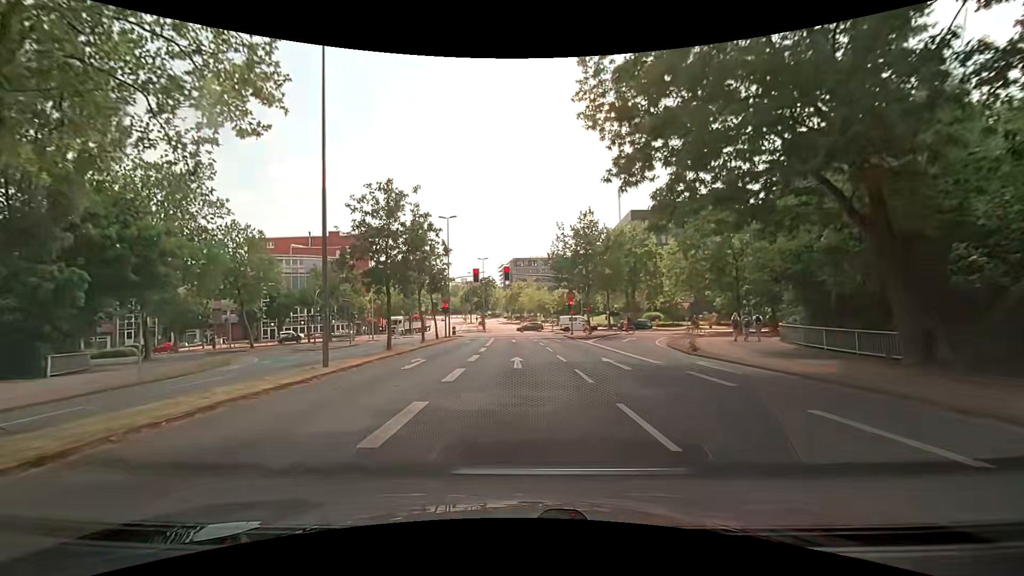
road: unclassified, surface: asphalt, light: Day
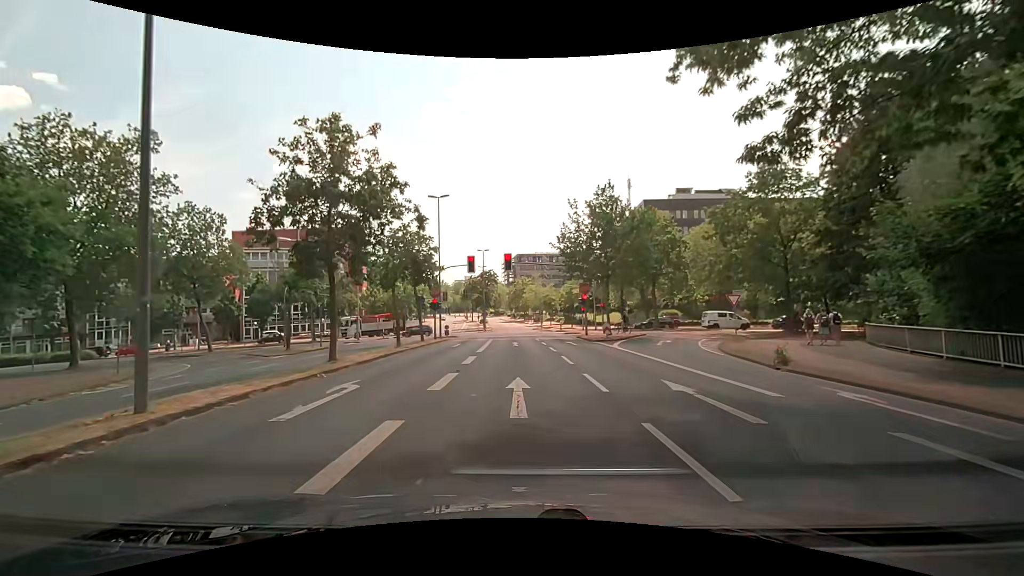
(0.0, +7.8) m; 0°
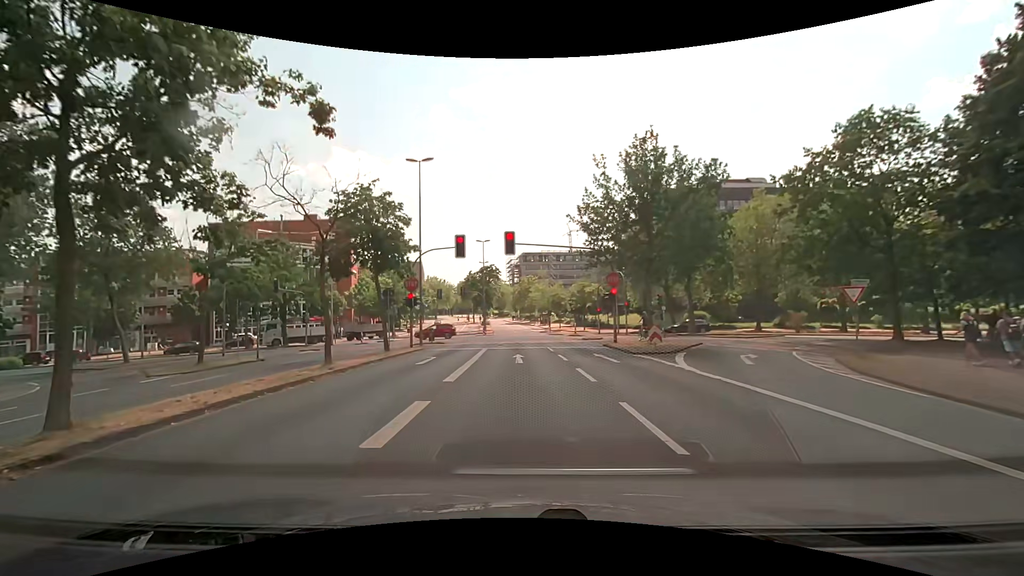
(-0.2, +10.2) m; -2°
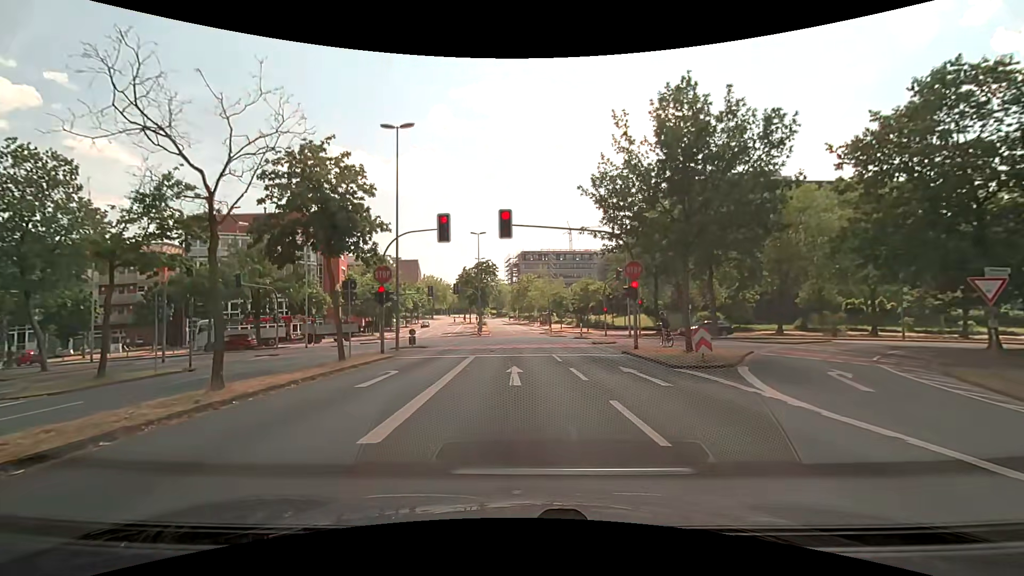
(0.0, +5.7) m; +1°
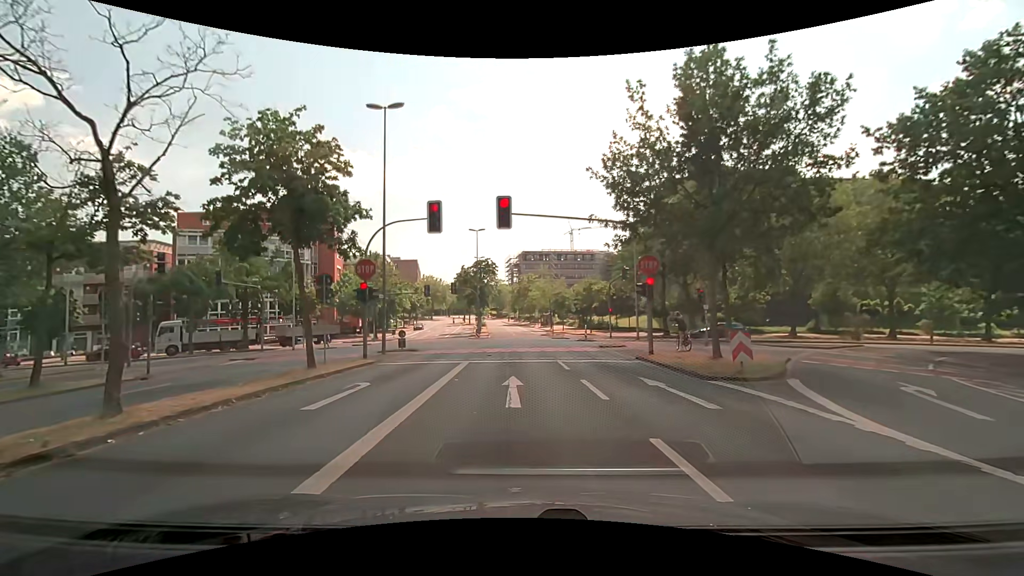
(0.0, +2.7) m; -1°
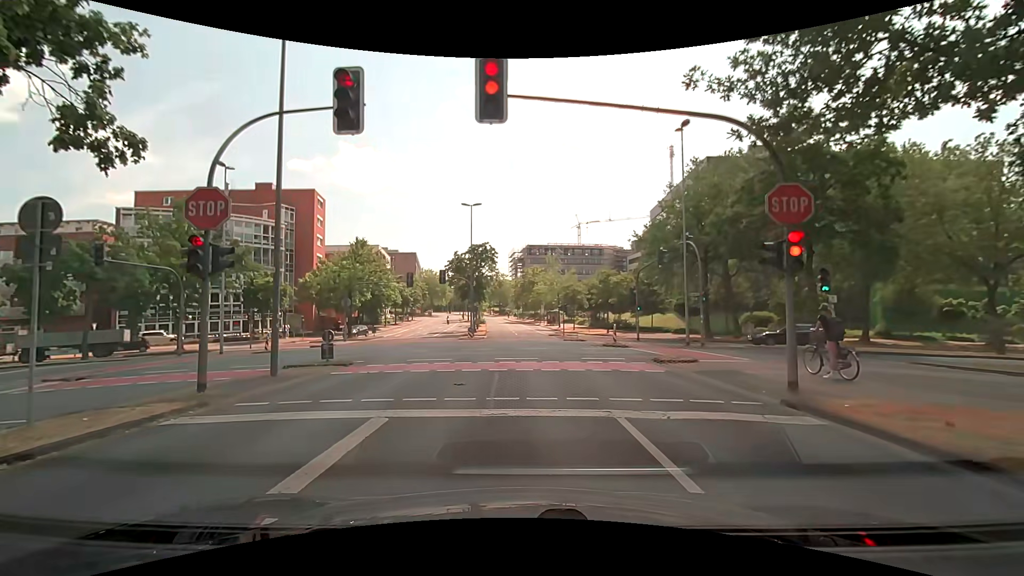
(0.0, +10.7) m; 0°
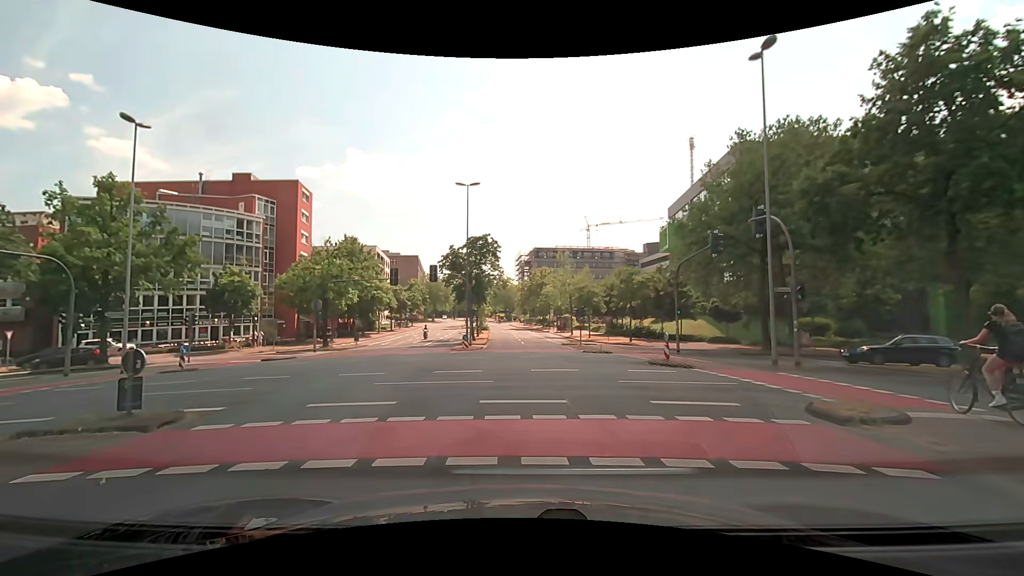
(-0.1, +8.8) m; -1°
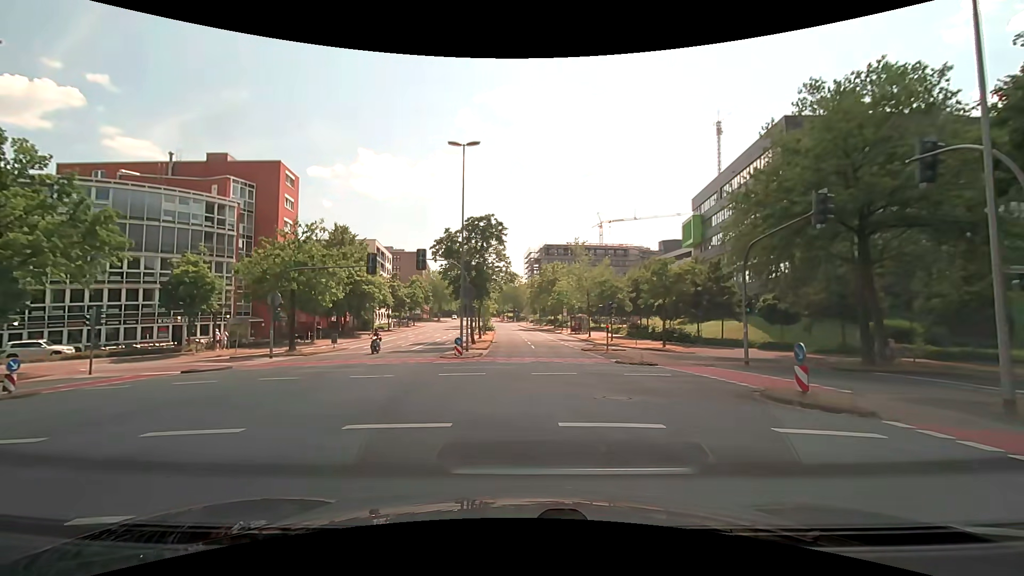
(0.0, +8.6) m; -1°
(0, +10) (0, +20) (0, +30) (0, +40) (-1, +50) (-1, +60) (-1, +70) (-2, +80) (-2, +90) (-3, +100) m
